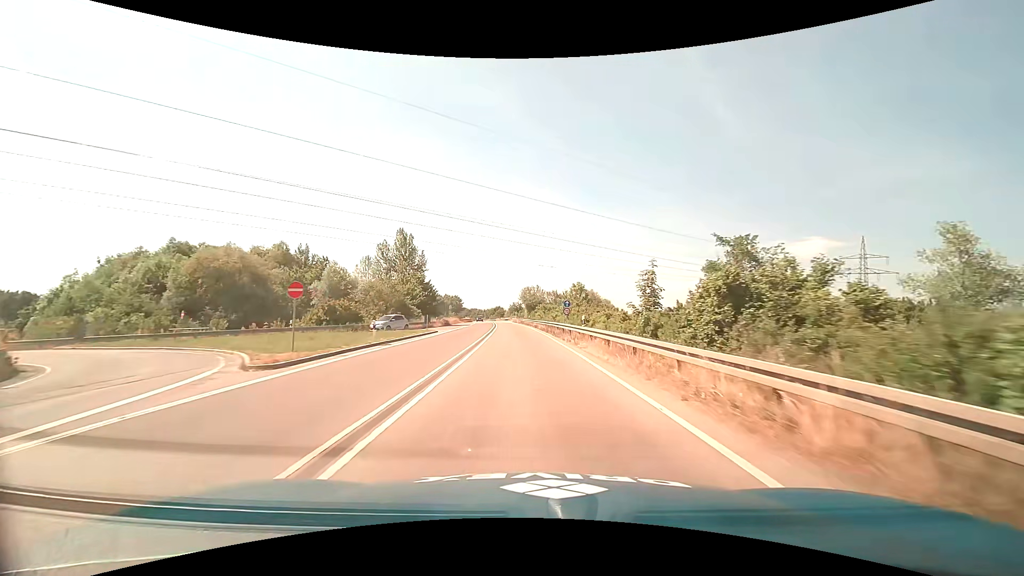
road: trunk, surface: asphalt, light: Day
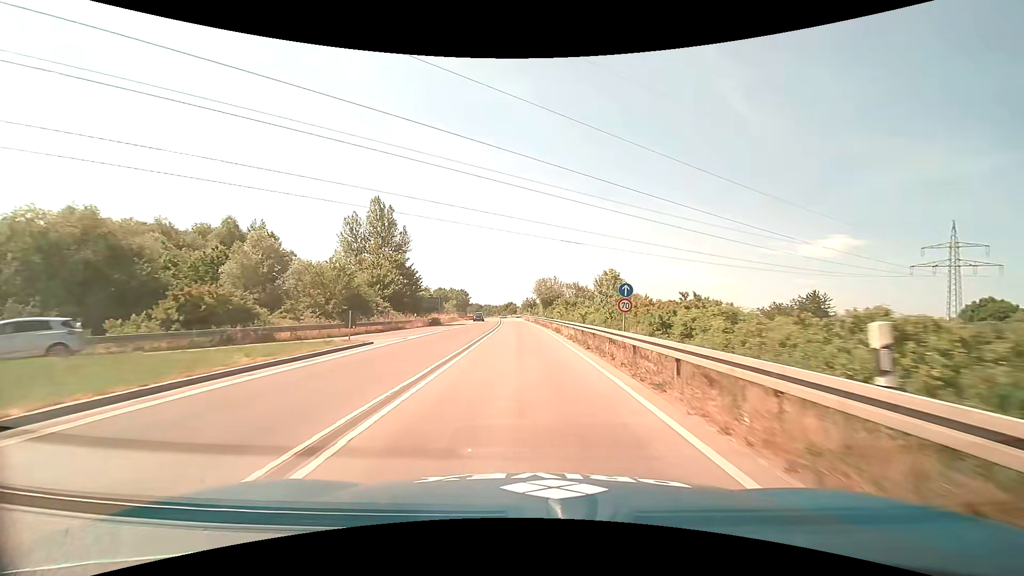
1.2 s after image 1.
(-0.3, +20.4) m; -2°
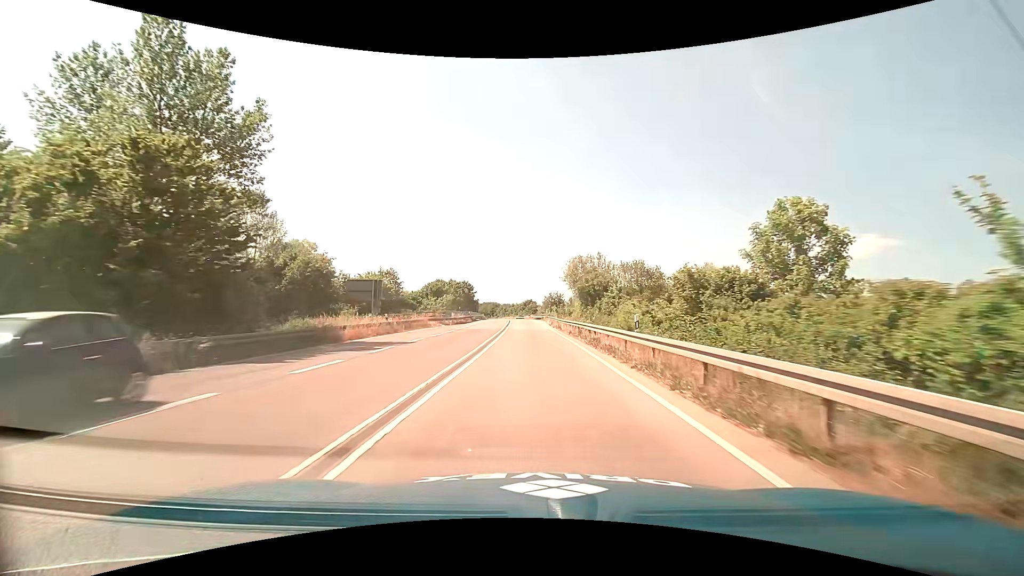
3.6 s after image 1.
(-1.0, +40.0) m; -2°
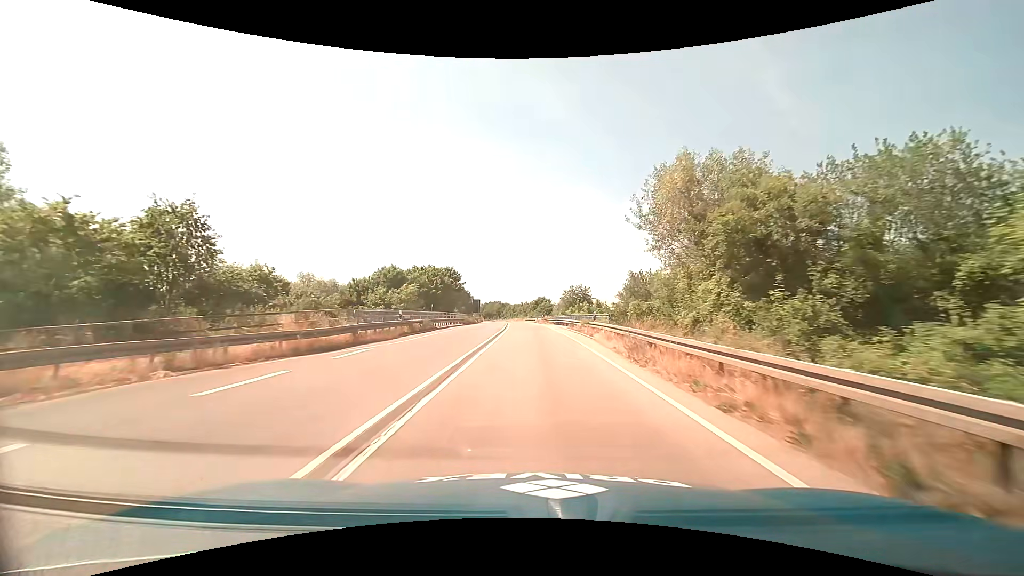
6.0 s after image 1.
(-0.5, +39.7) m; -1°
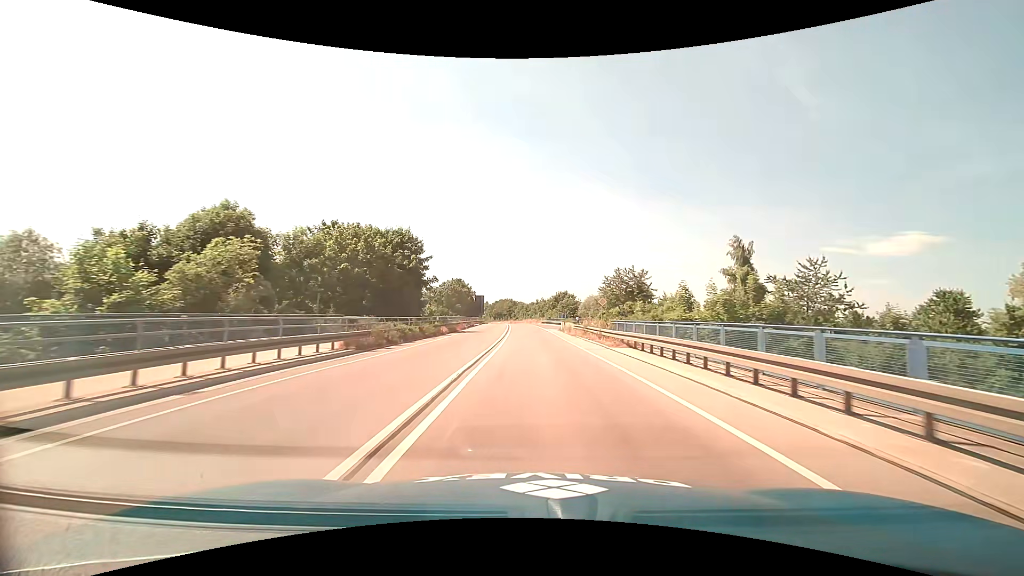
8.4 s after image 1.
(-0.7, +39.5) m; -2°
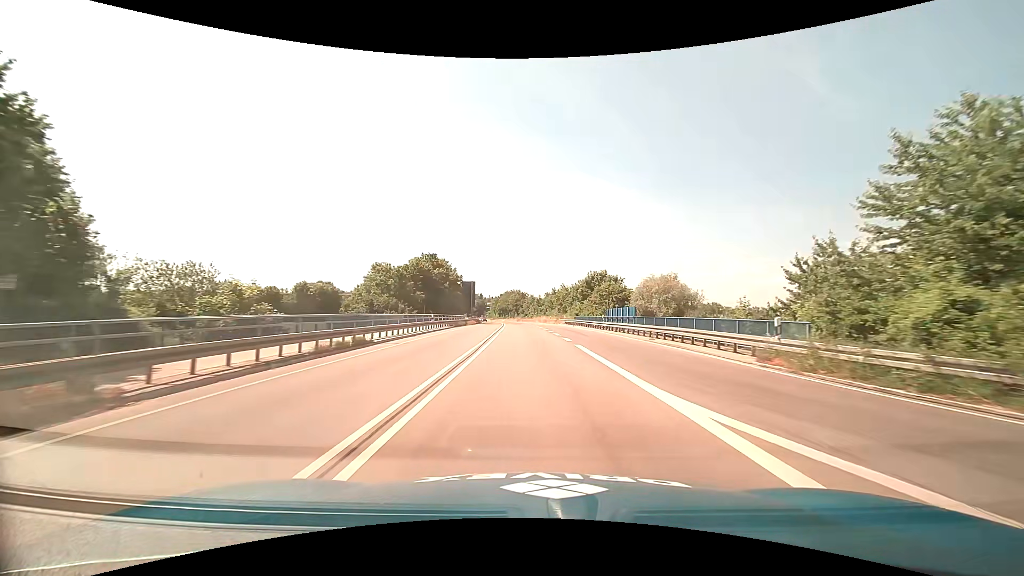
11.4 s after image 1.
(-0.6, +49.0) m; -1°
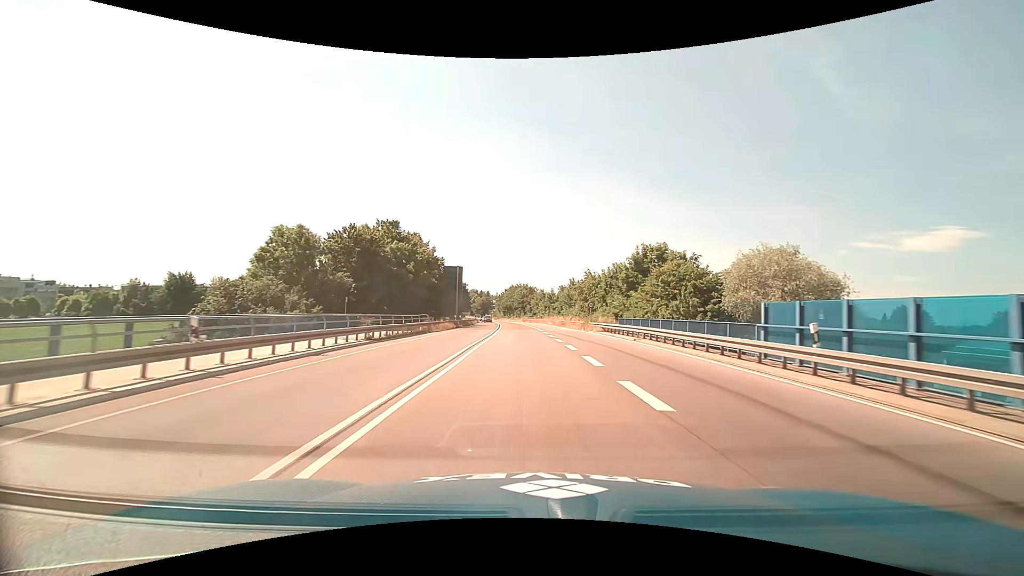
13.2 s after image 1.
(-0.3, +29.3) m; -1°
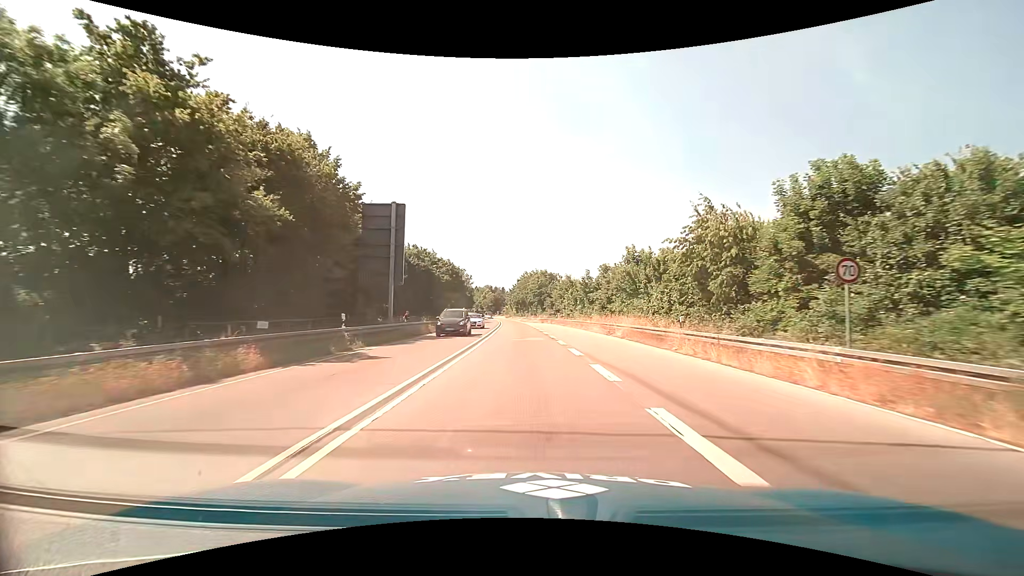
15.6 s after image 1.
(-0.6, +38.9) m; -2°
(0, +10) (0, +20) (0, +30) (-1, +40) (-1, +50) (-2, +60) (-2, +70) (-3, +80) (-3, +90) (-4, +100) m
